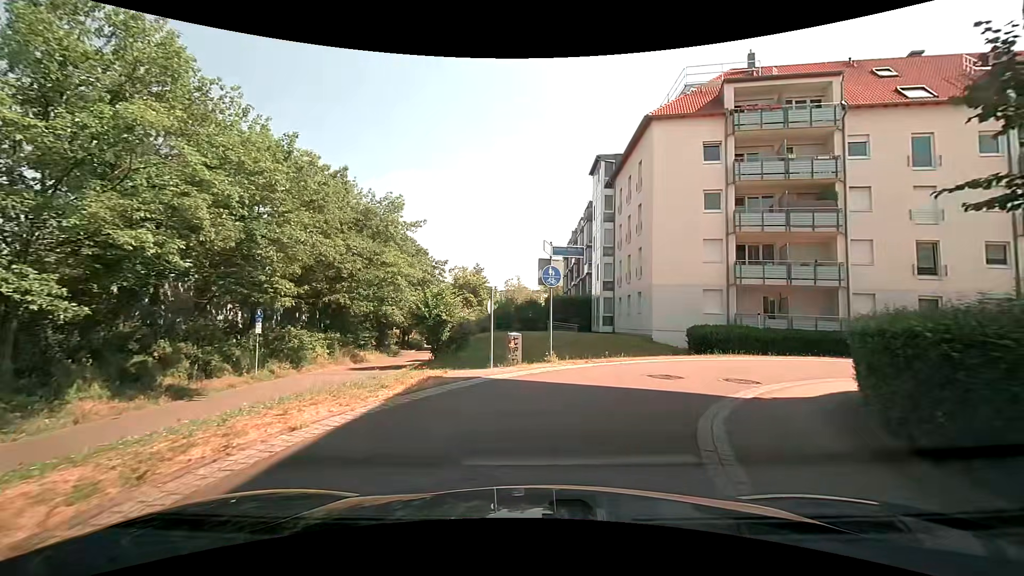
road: residential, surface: asphalt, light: Day
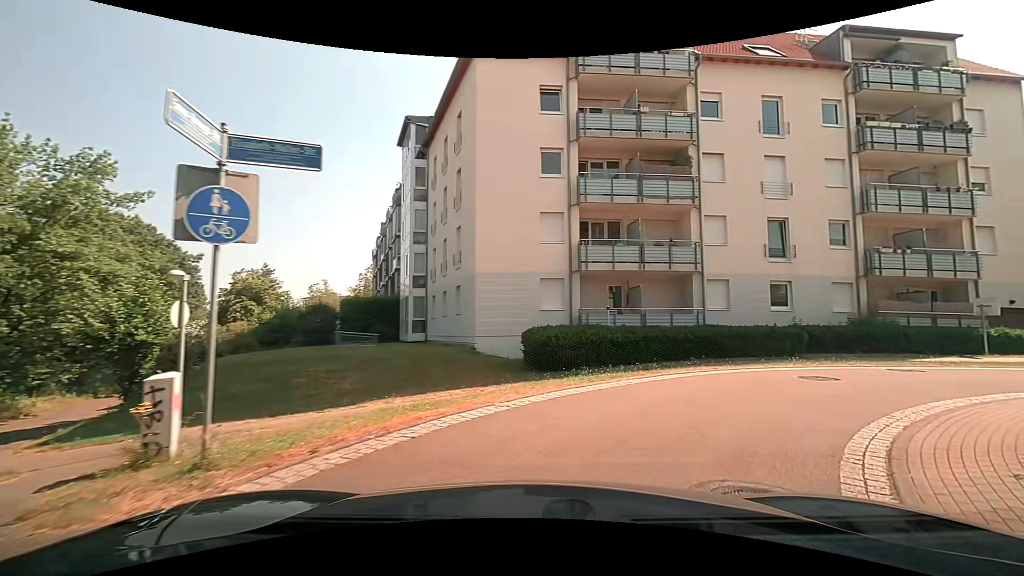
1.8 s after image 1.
(+1.2, +8.5) m; +20°
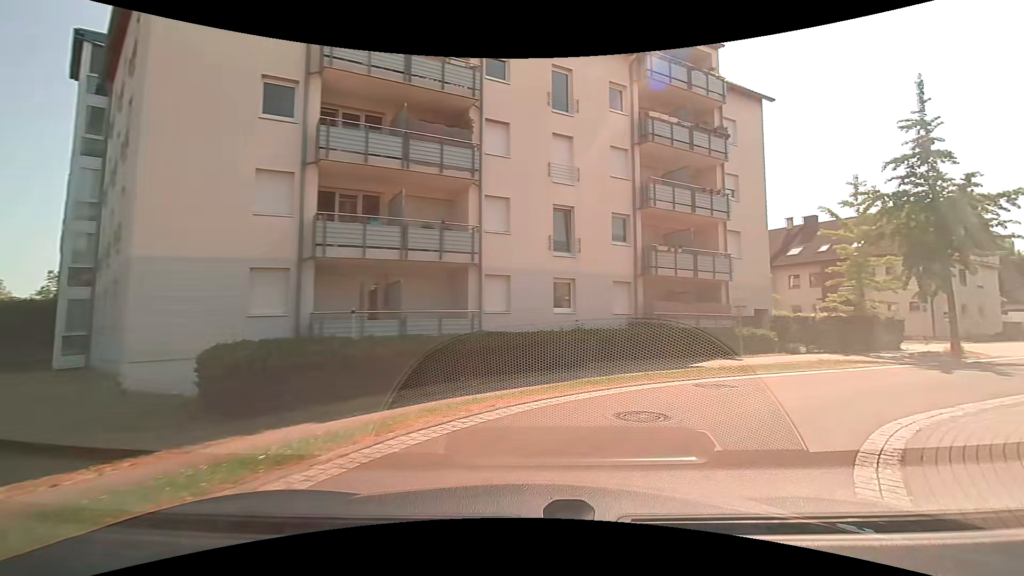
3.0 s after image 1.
(+1.4, +5.5) m; +26°
